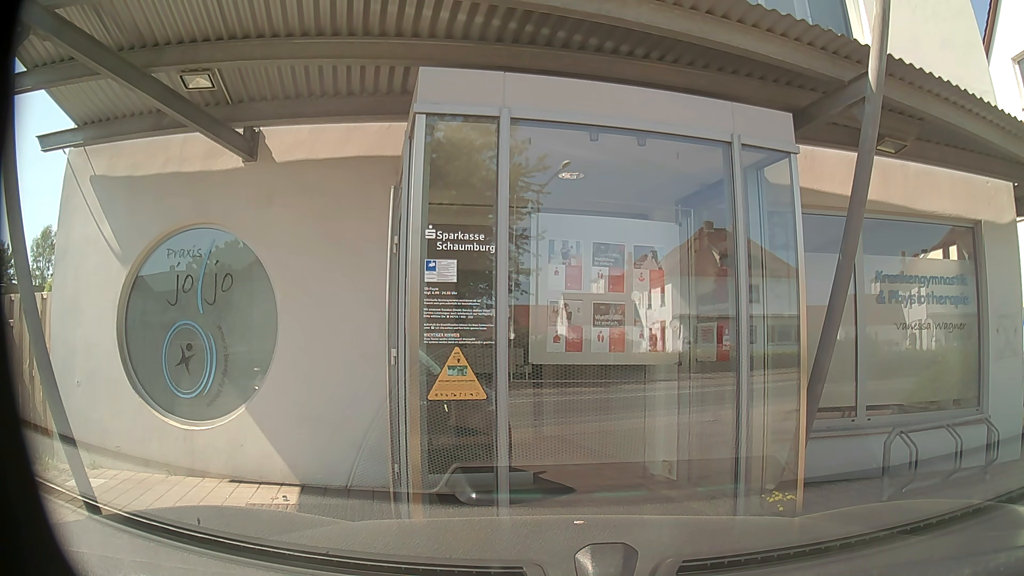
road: secondary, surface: asphalt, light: Day
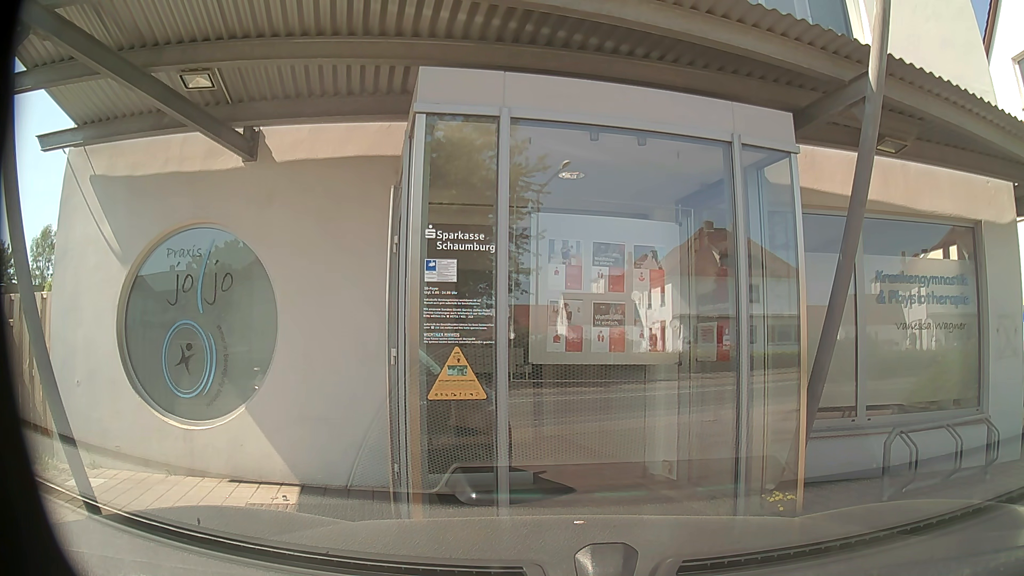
(0.0, +0.1) m; 0°
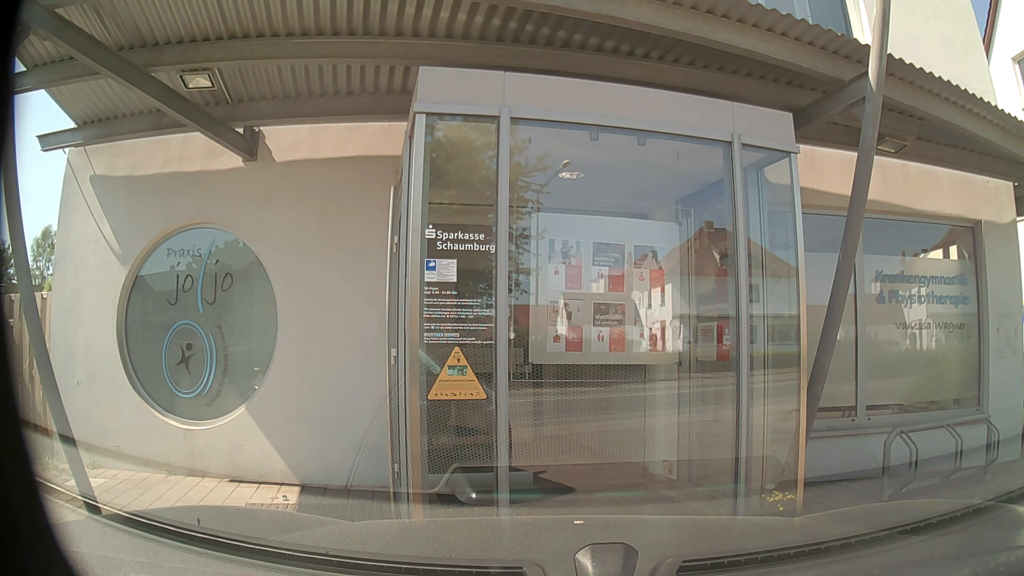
(0.0, +0.1) m; 0°
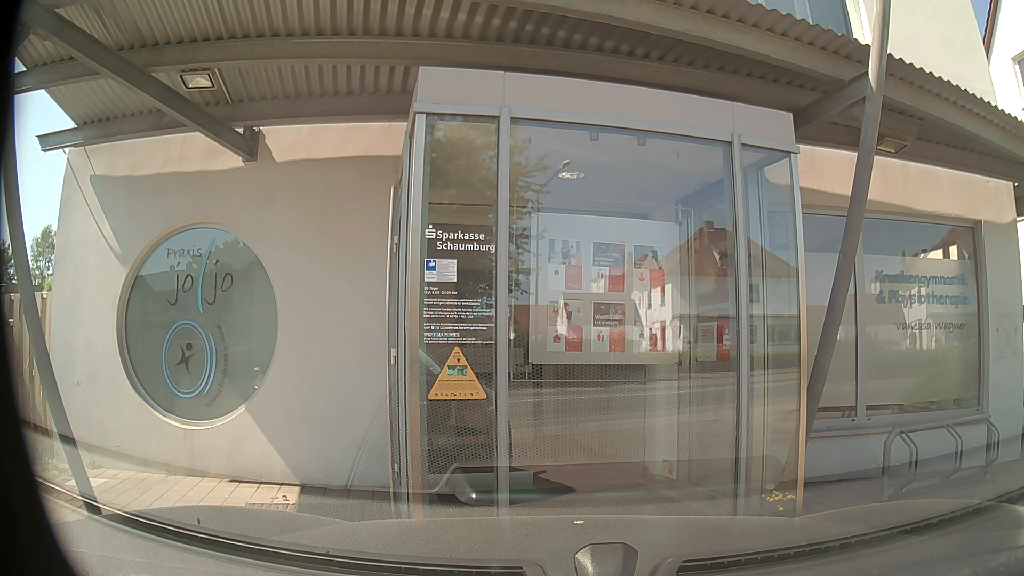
(0.0, 0.0) m; 0°
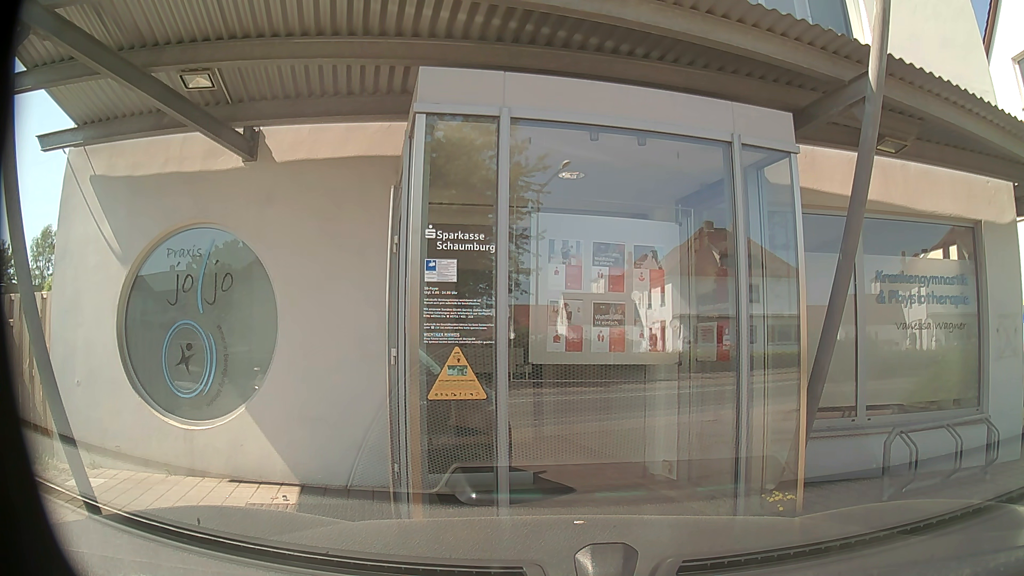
(0.0, 0.0) m; 0°
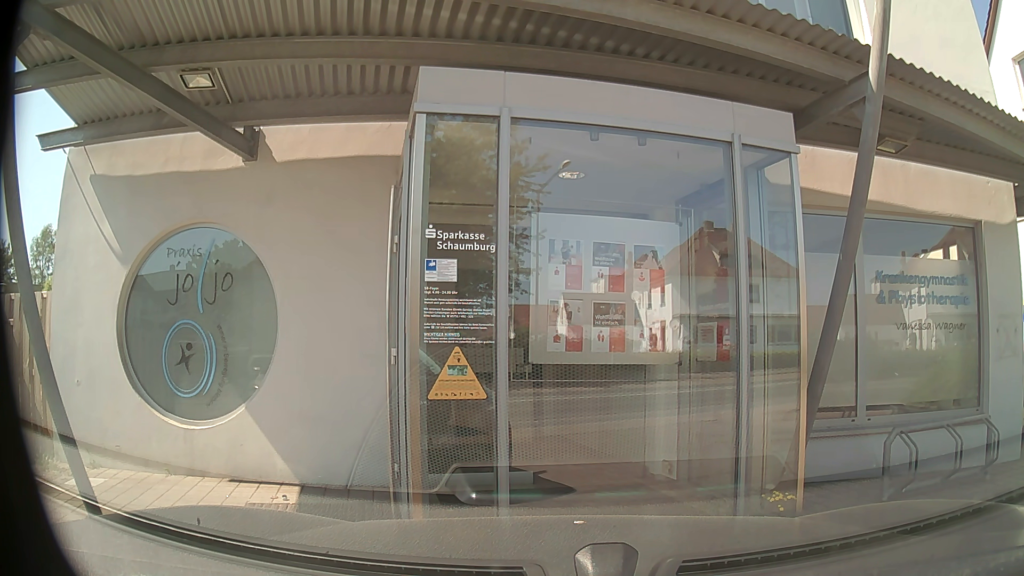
(0.0, 0.0) m; 0°
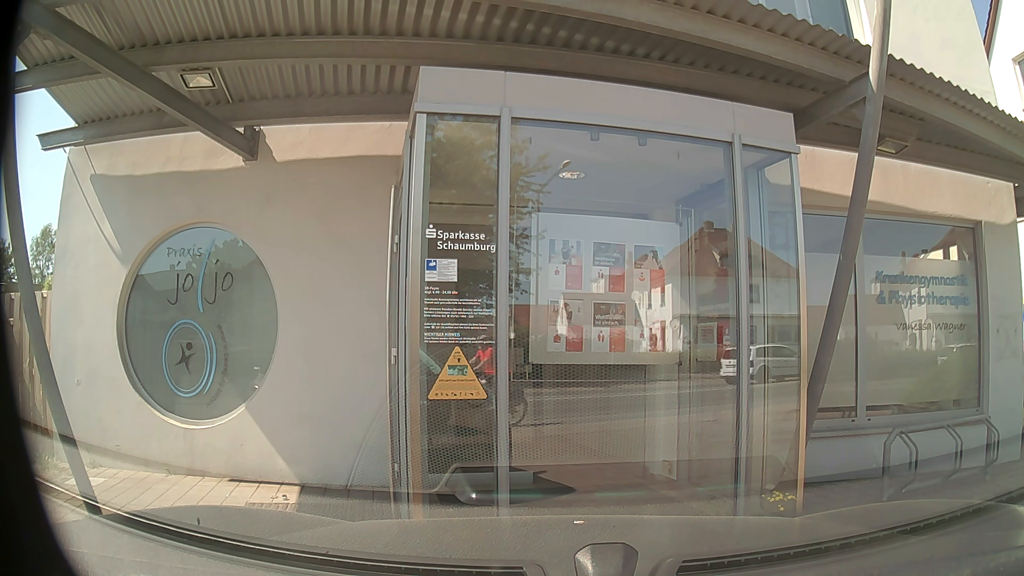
(0.0, 0.0) m; 0°
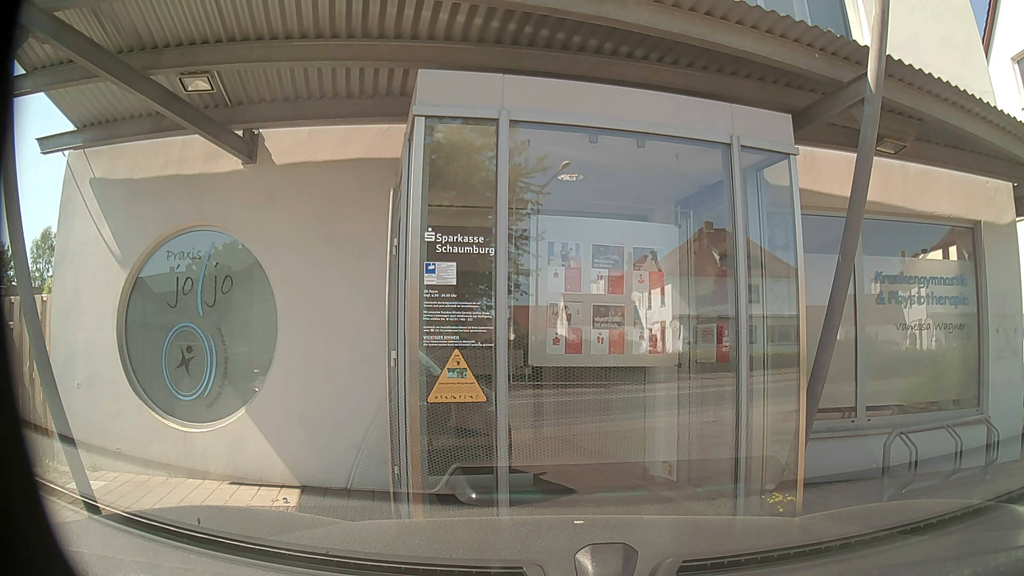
(0.0, 0.0) m; 0°
